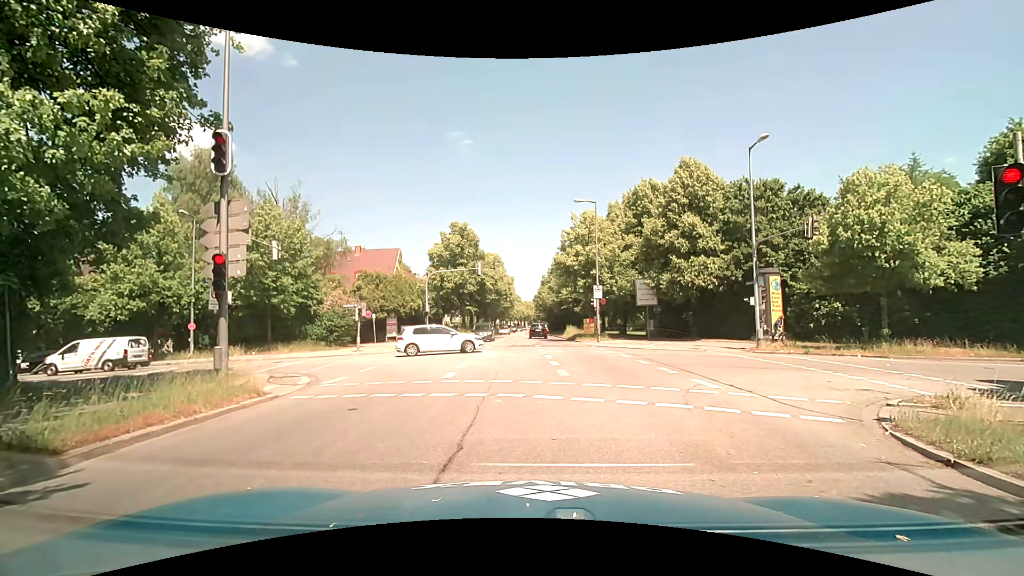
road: secondary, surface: asphalt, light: Day
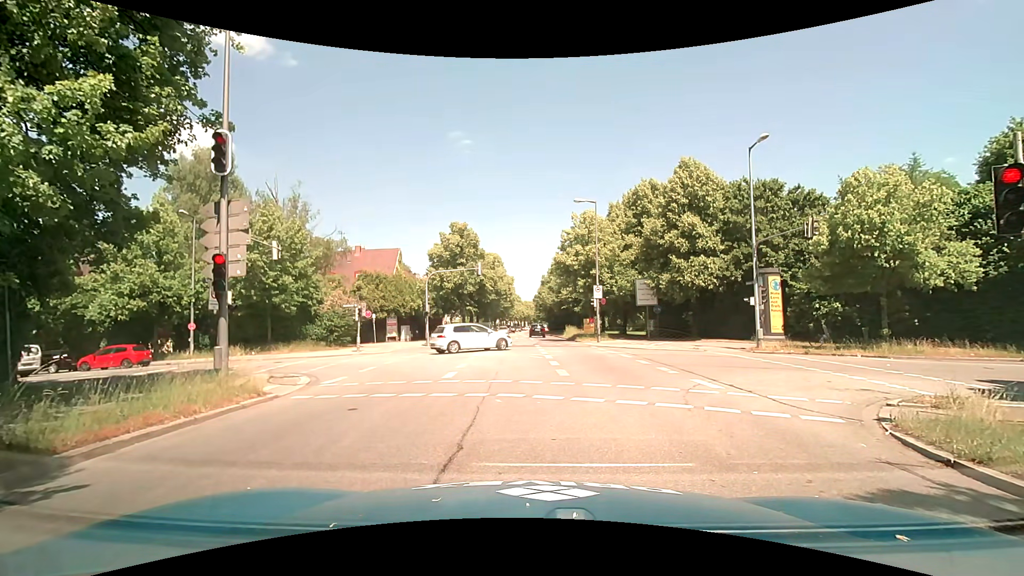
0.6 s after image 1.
(0.0, 0.0) m; 0°
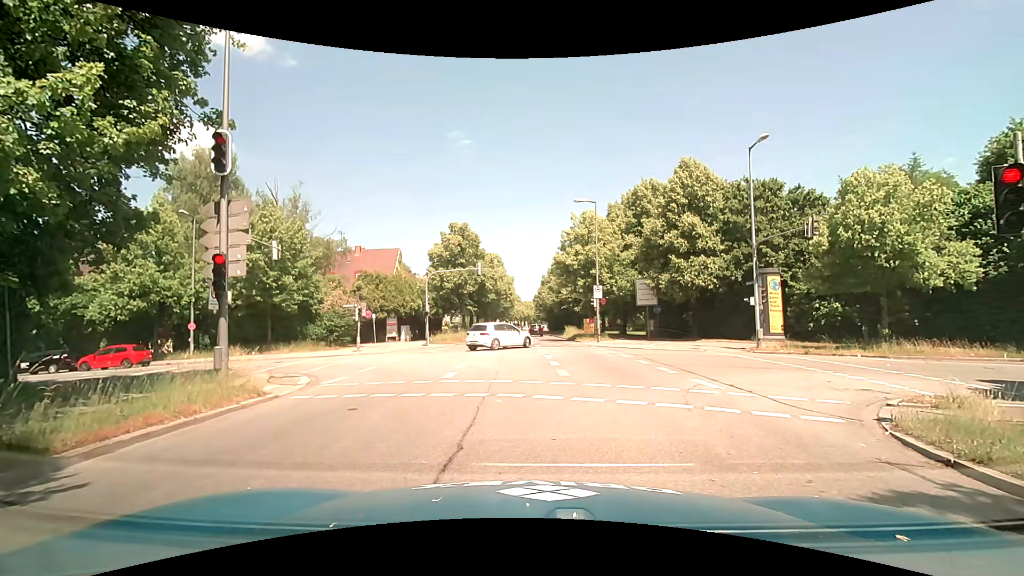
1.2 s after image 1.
(0.0, 0.0) m; 0°
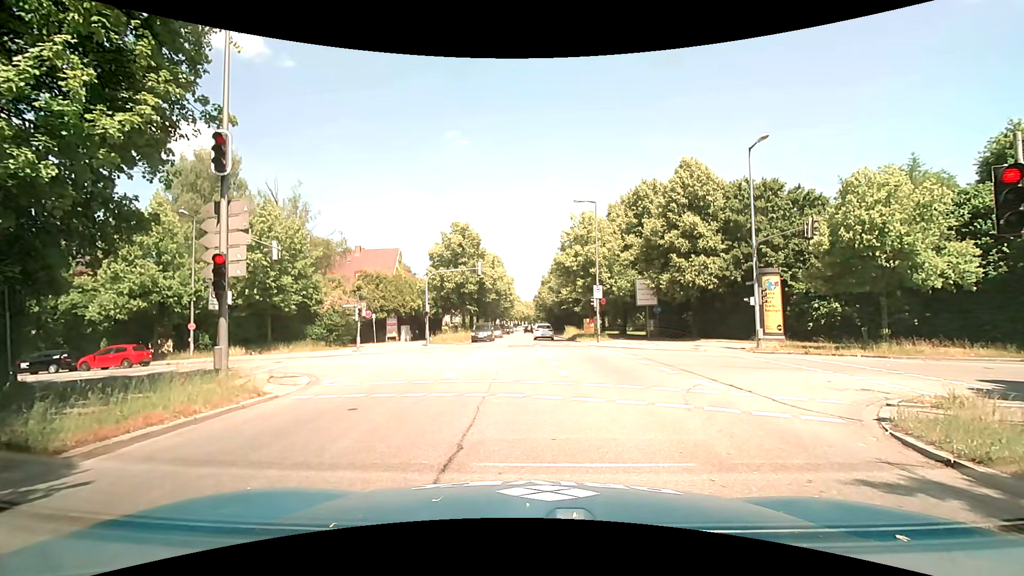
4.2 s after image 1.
(0.0, 0.0) m; 0°
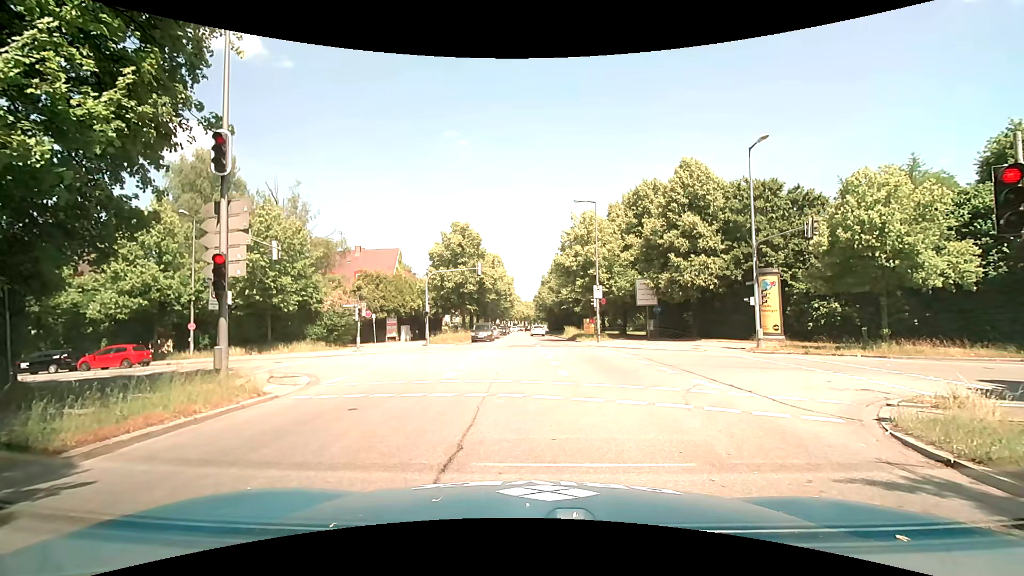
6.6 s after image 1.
(0.0, 0.0) m; 0°
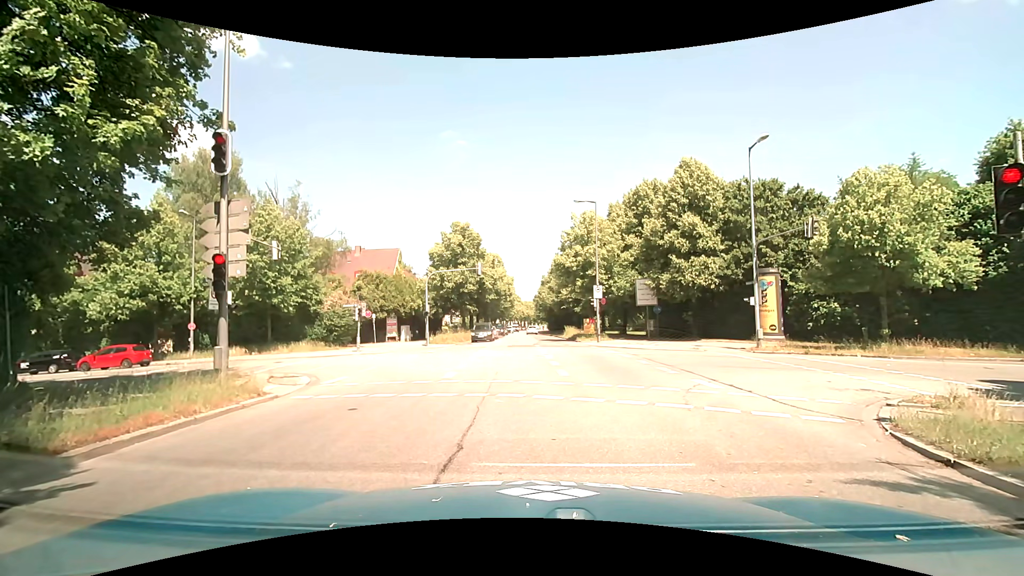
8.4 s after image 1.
(0.0, 0.0) m; 0°
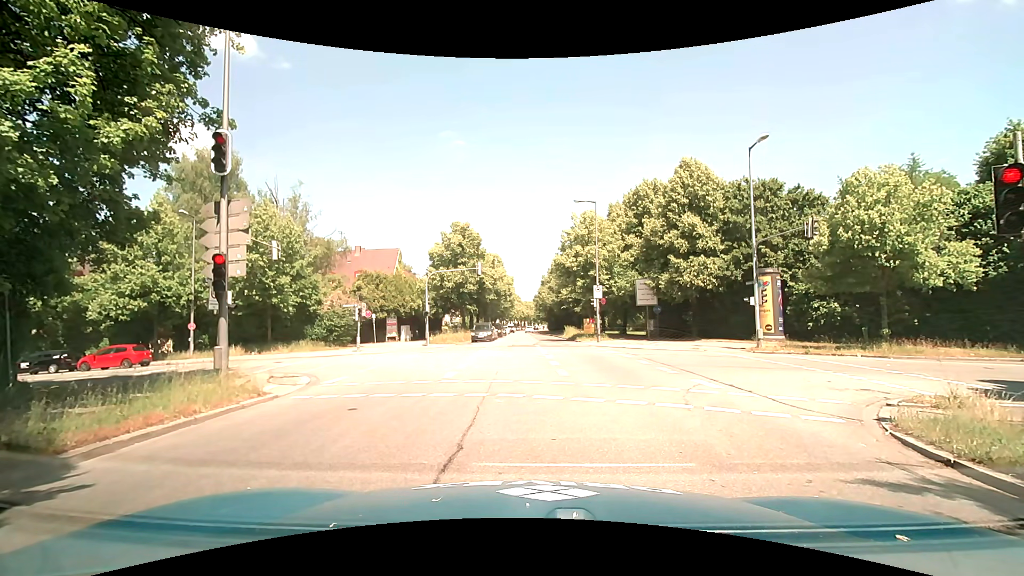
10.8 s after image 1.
(0.0, 0.0) m; 0°
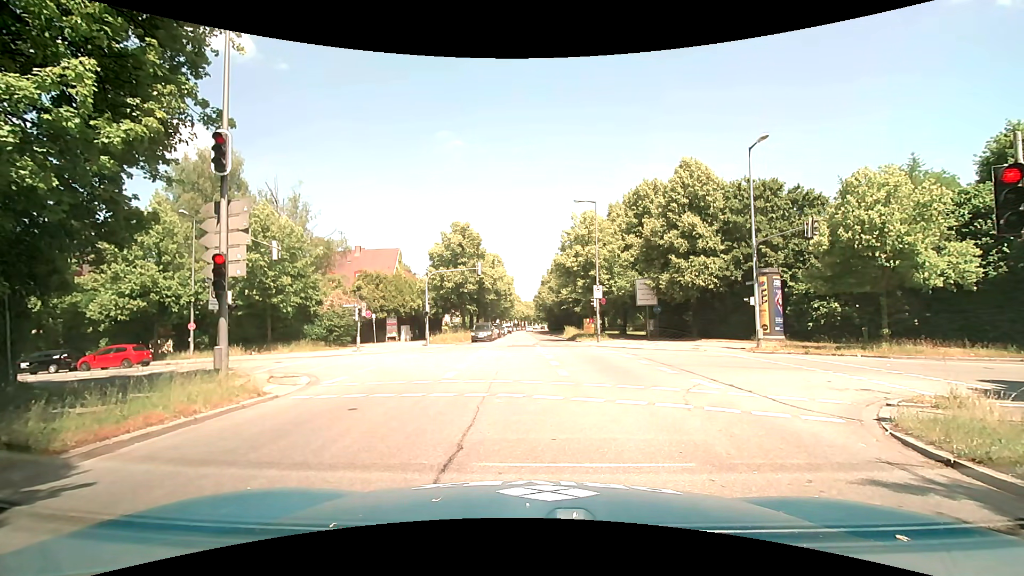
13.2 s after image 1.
(0.0, 0.0) m; 0°
